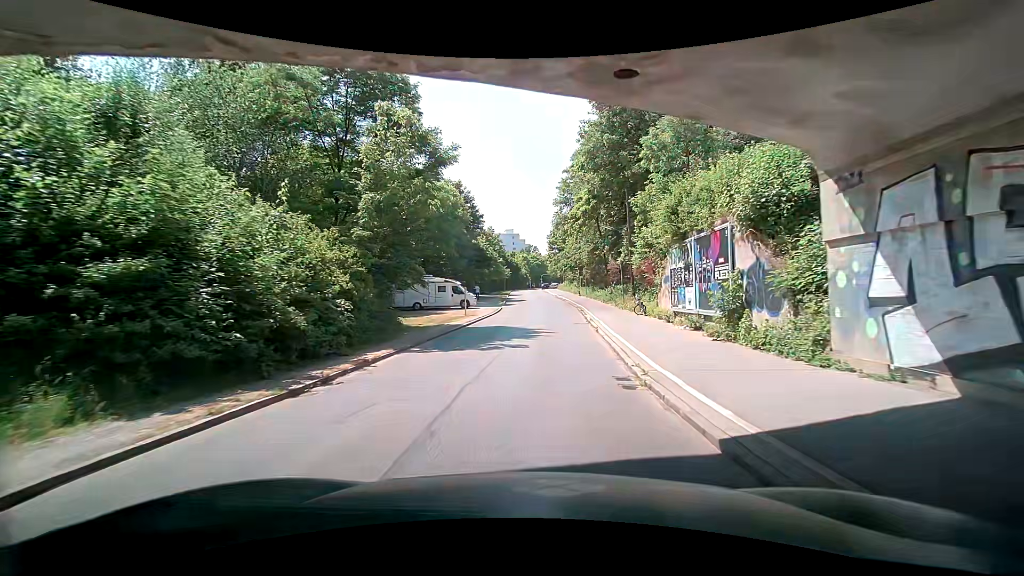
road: residential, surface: asphalt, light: Day
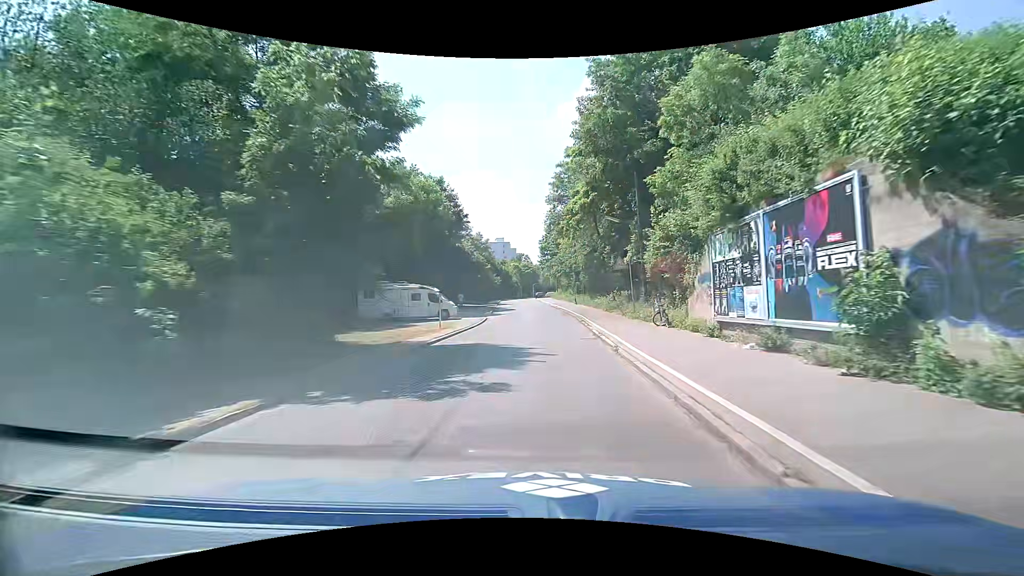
(0.0, +6.5) m; -1°
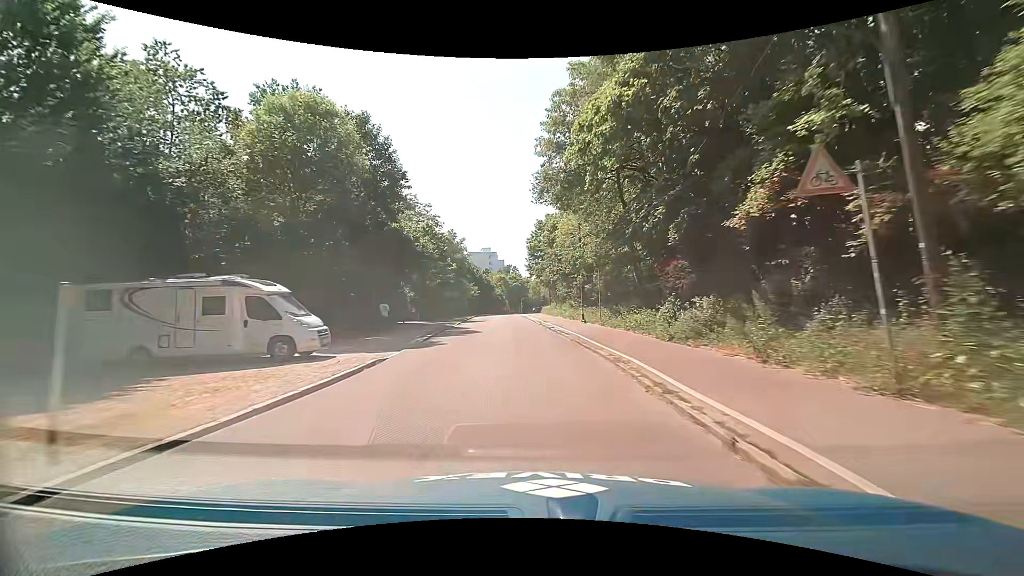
(+0.2, +21.7) m; 0°
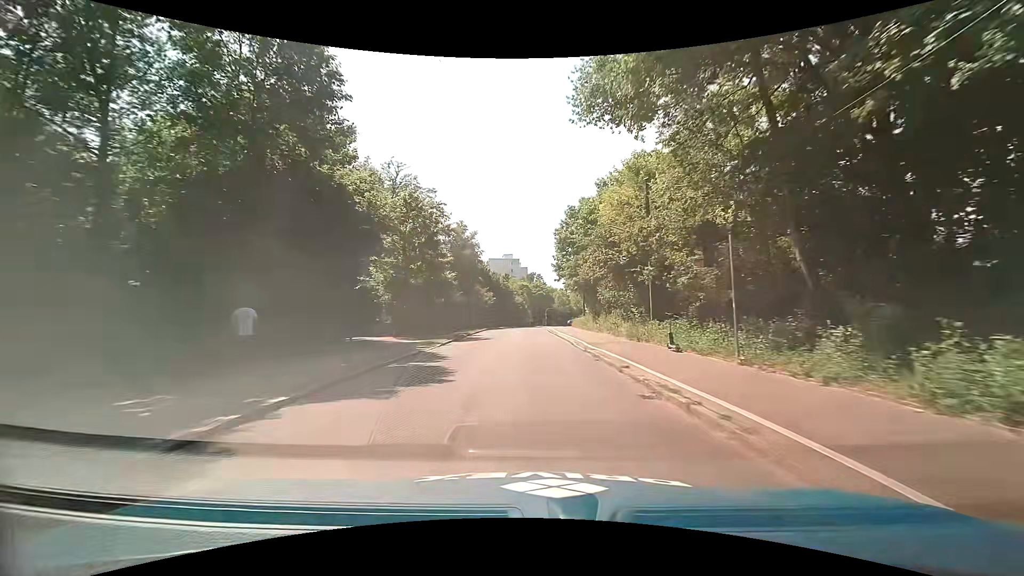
(-0.5, +16.0) m; -3°
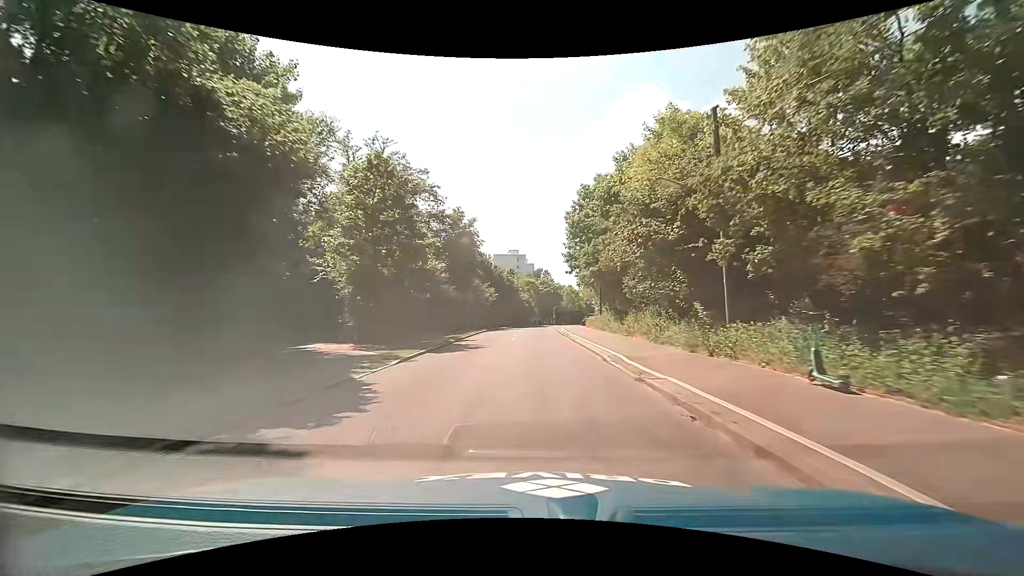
(0.0, +8.2) m; -1°
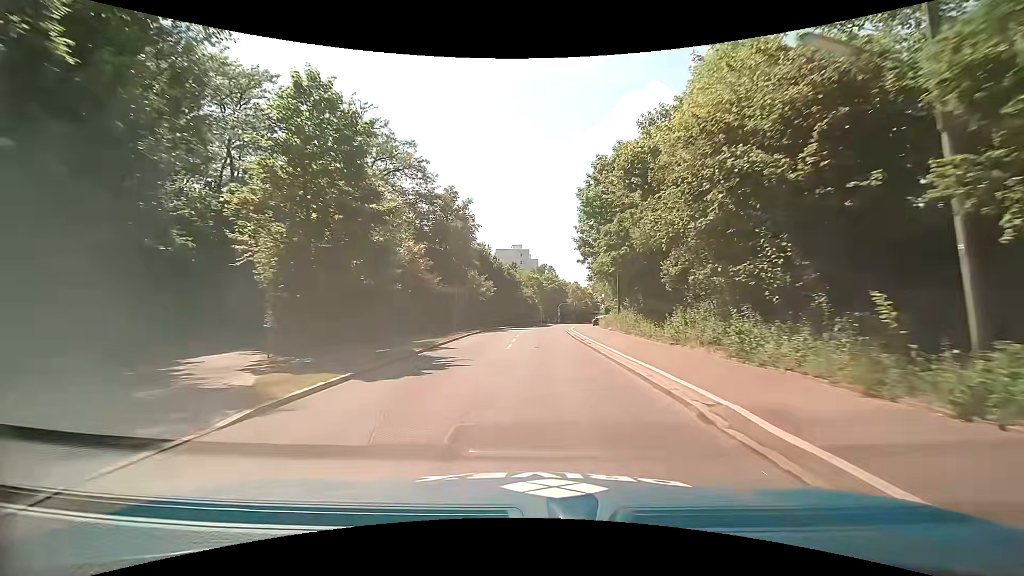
(0.0, +8.0) m; 0°
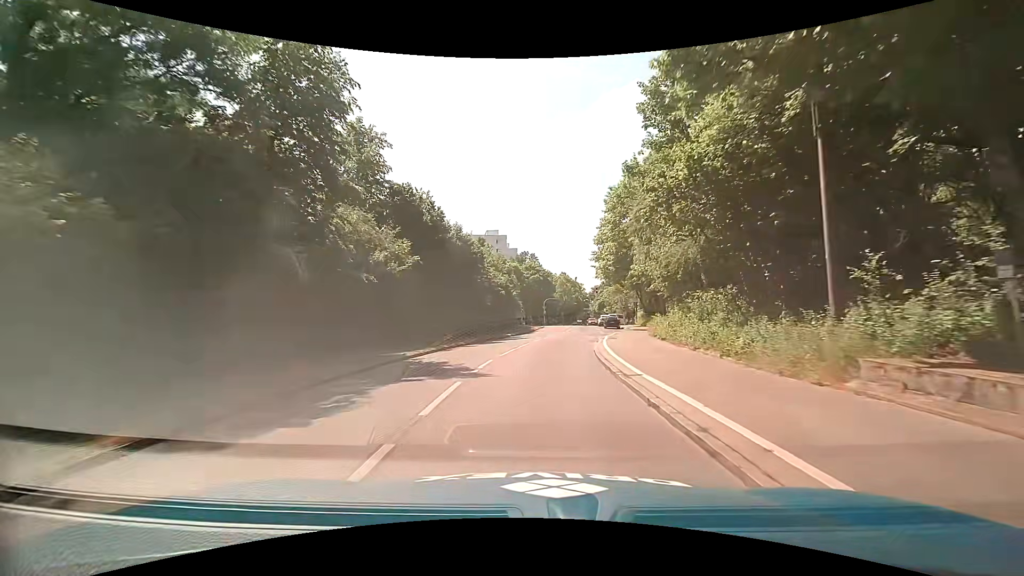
(+0.3, +29.1) m; +2°
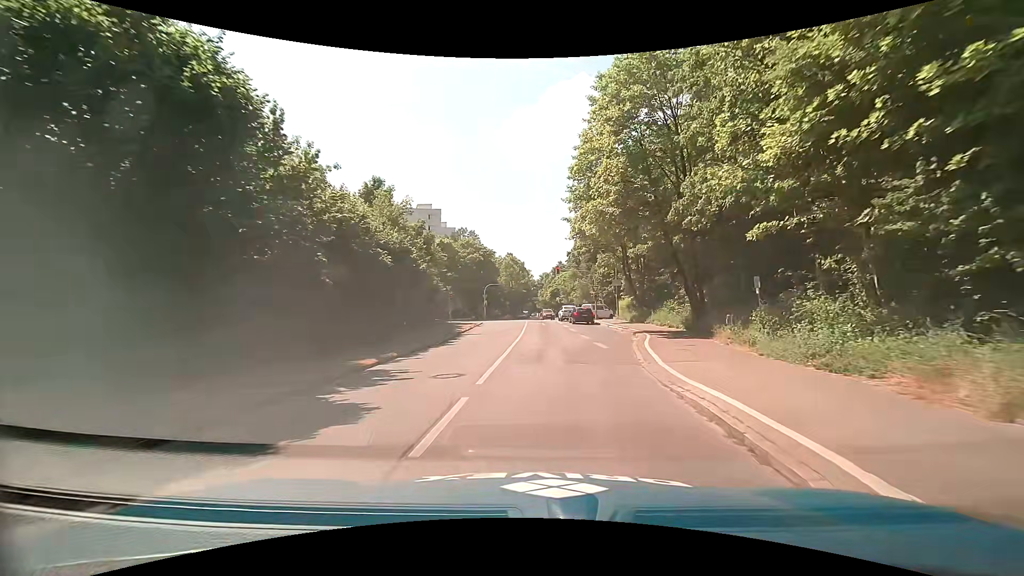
(+0.9, +24.1) m; +6°
